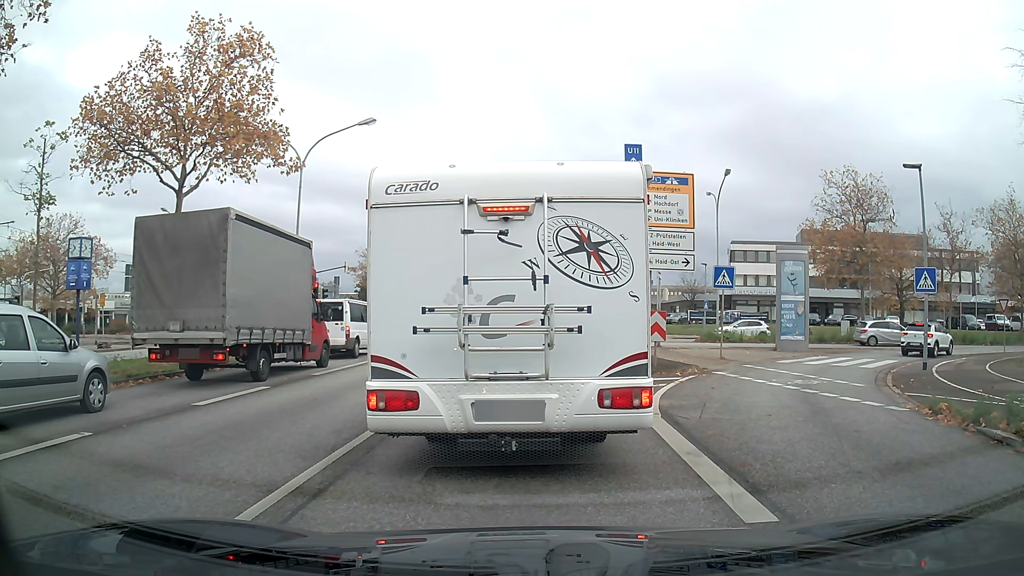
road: primary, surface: asphalt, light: Day
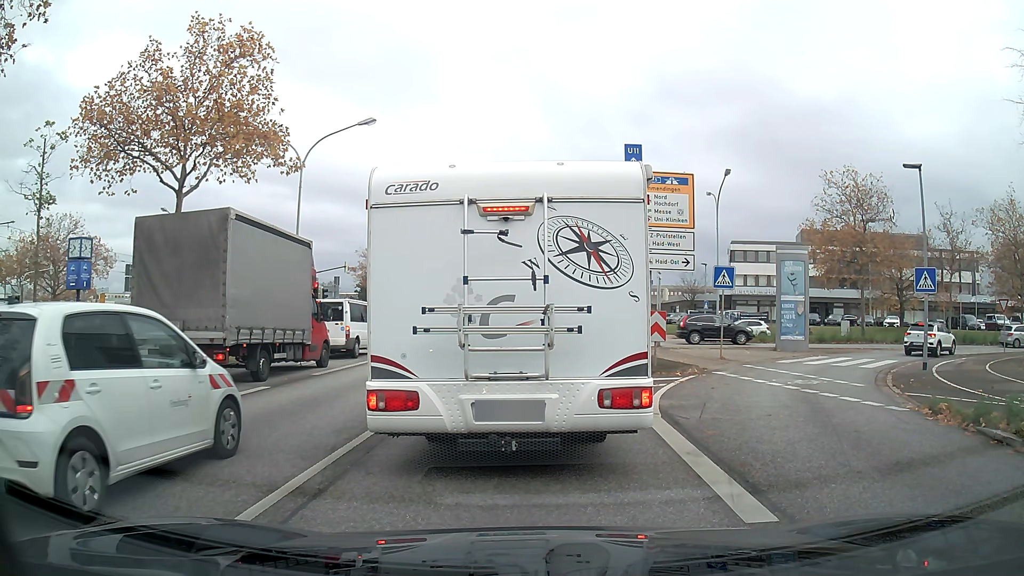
(0.0, 0.0) m; 0°
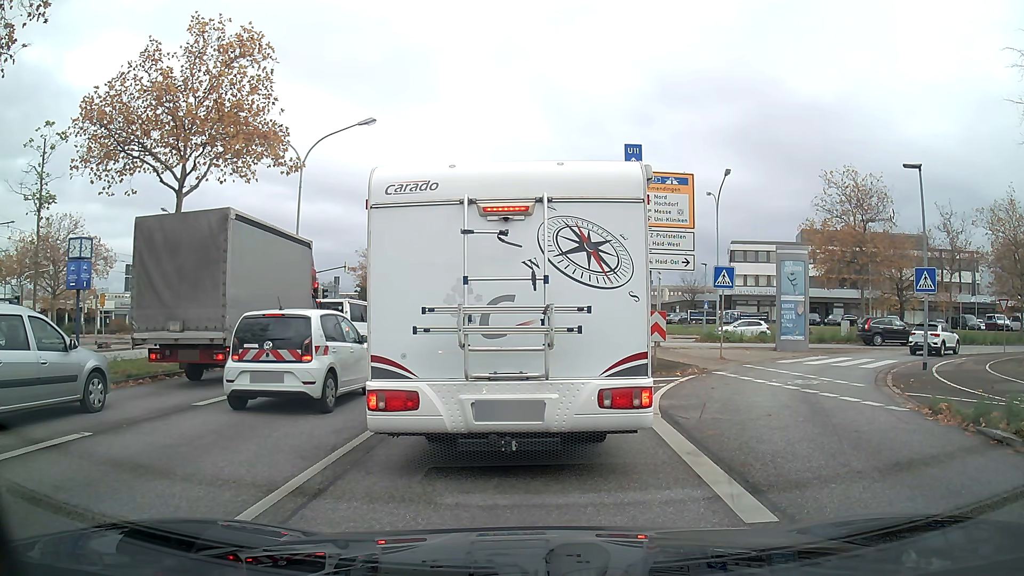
(0.0, 0.0) m; 0°
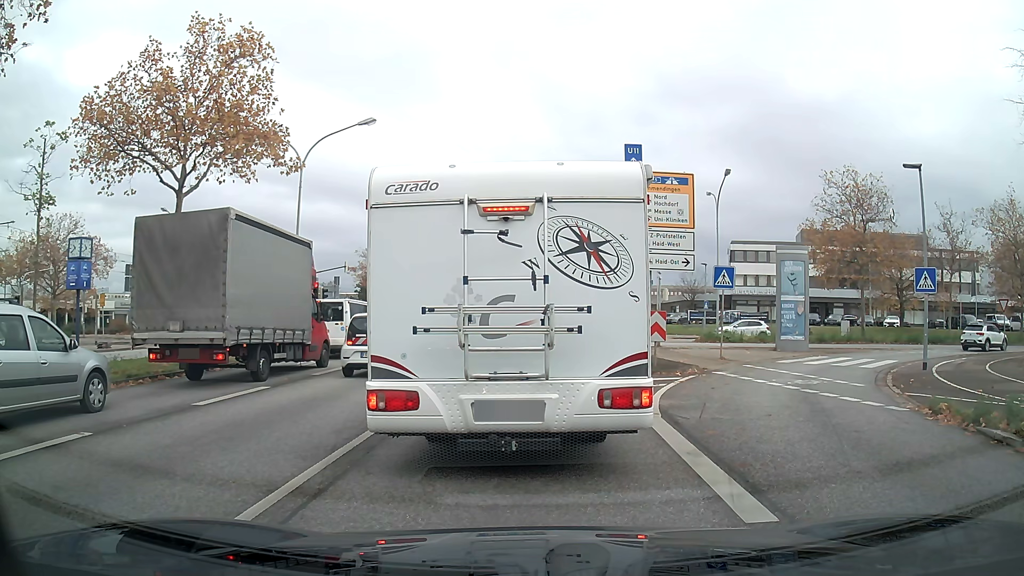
(0.0, 0.0) m; 0°
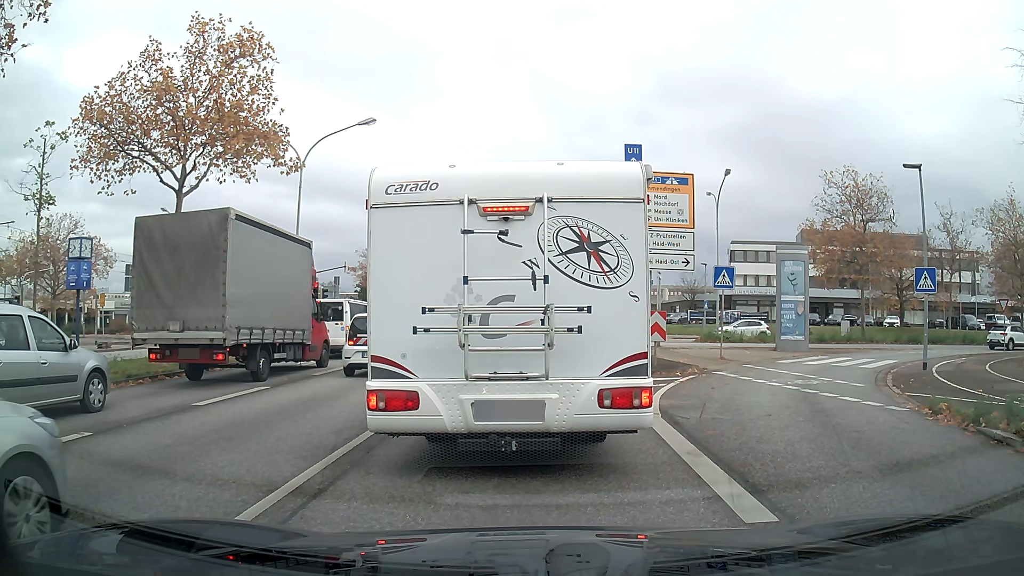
(0.0, 0.0) m; 0°
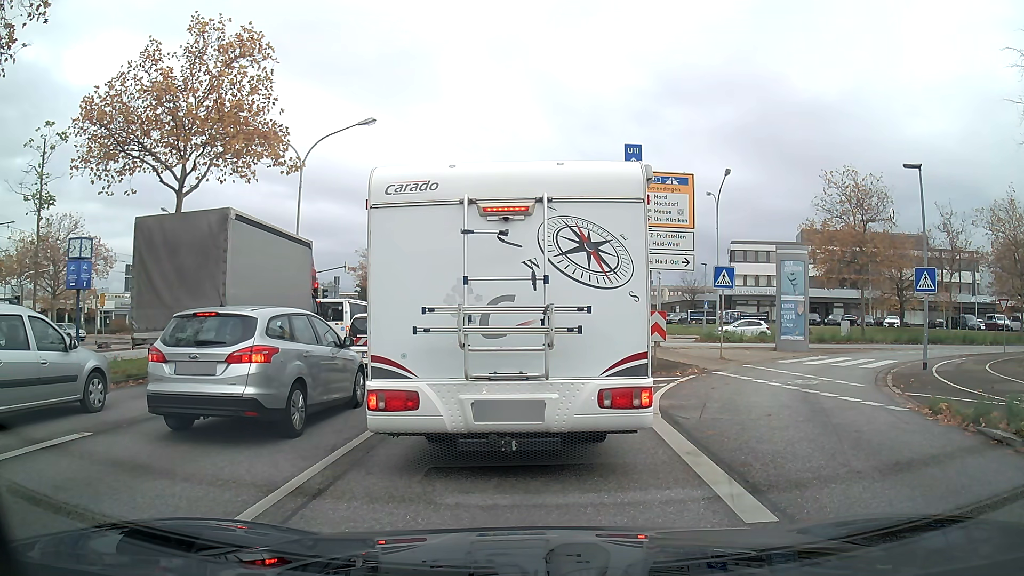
(0.0, 0.0) m; 0°
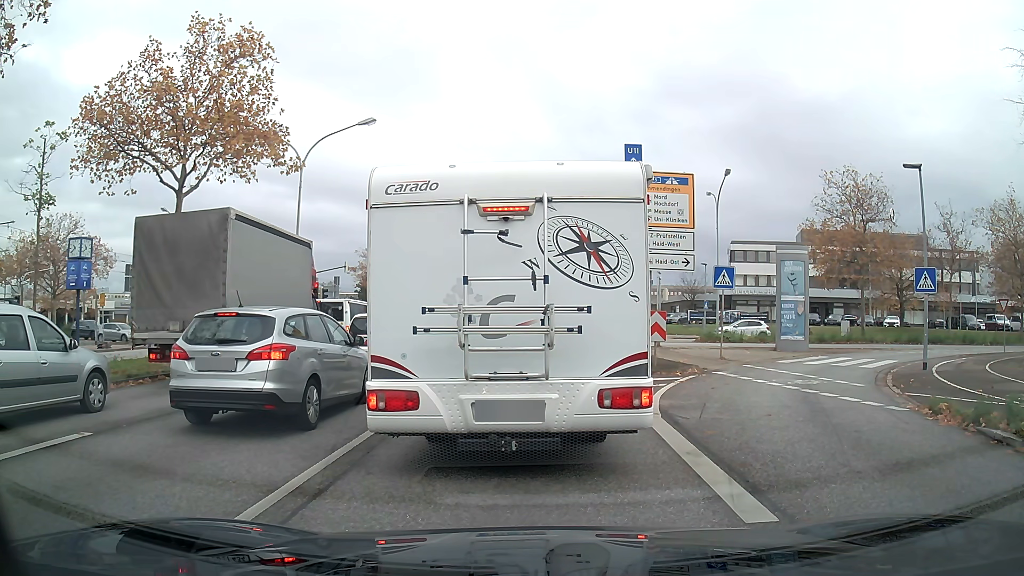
(0.0, 0.0) m; 0°
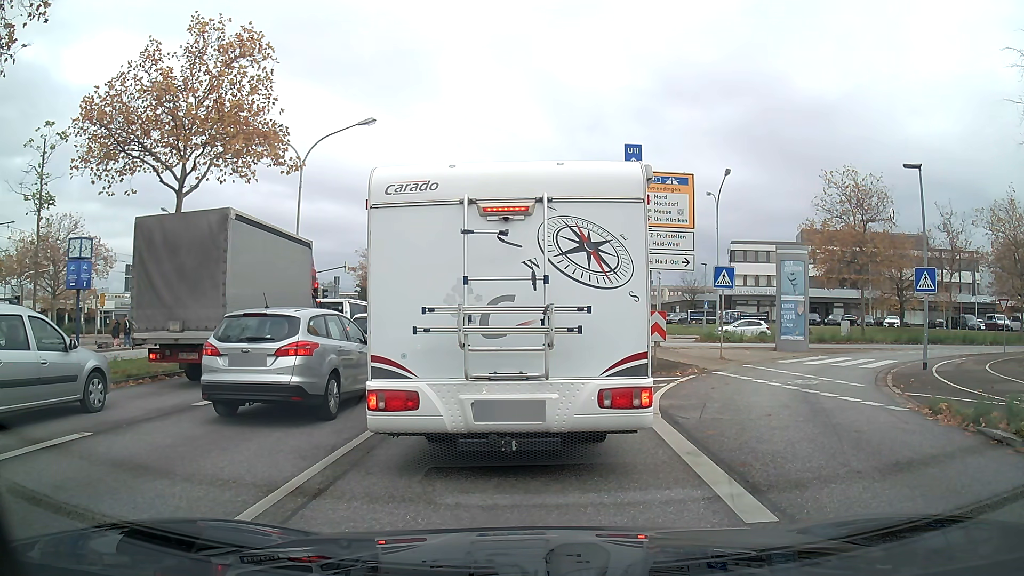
(0.0, 0.0) m; 0°
